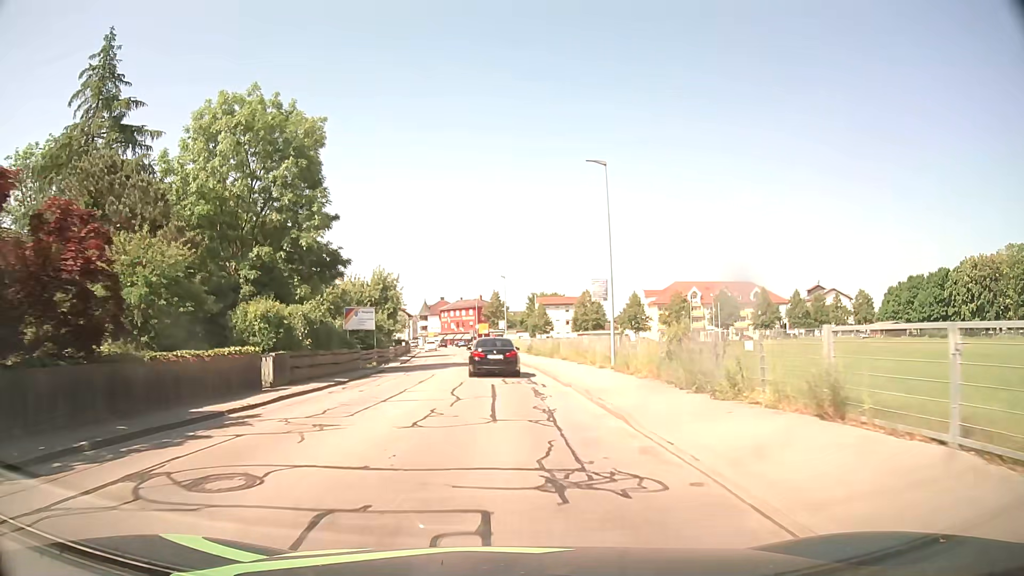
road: unclassified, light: Day
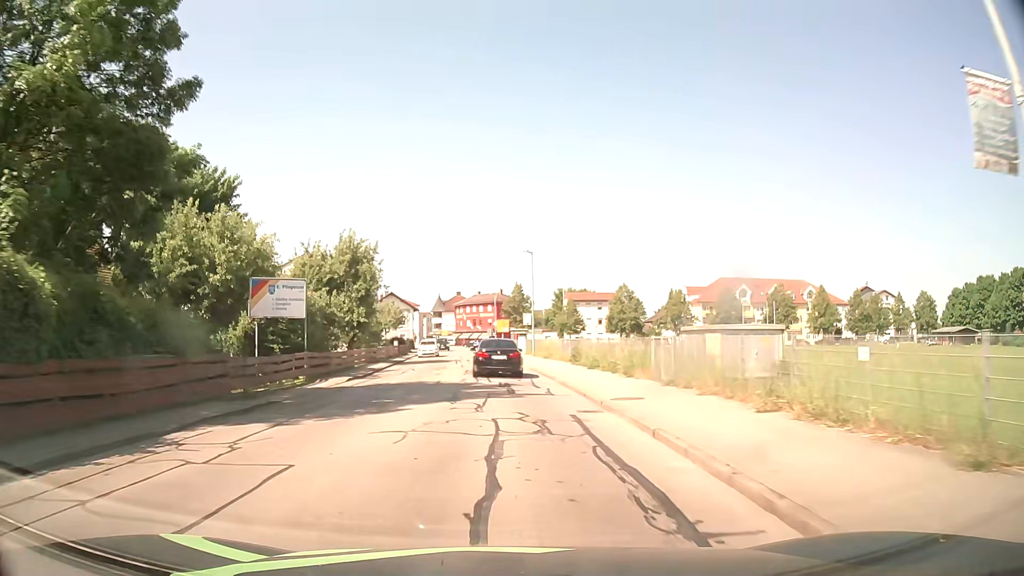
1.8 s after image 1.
(-0.3, +21.1) m; -1°
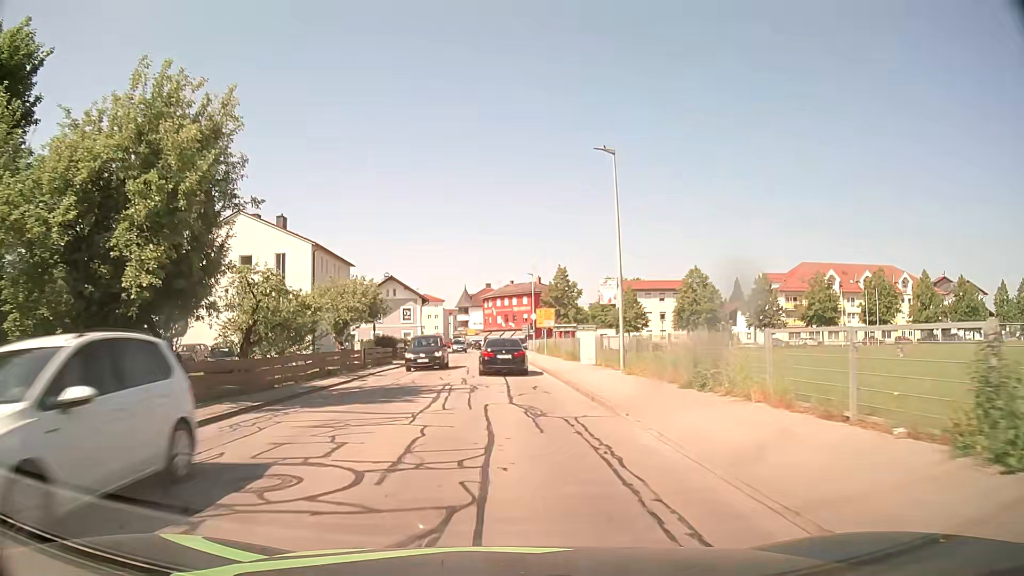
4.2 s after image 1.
(-0.8, +28.7) m; -3°
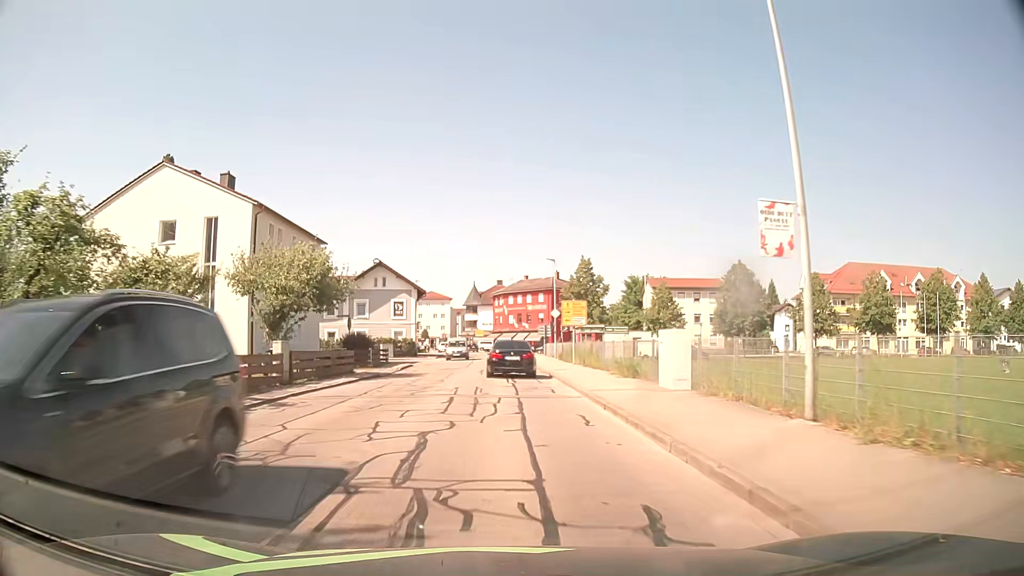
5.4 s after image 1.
(-0.3, +14.6) m; -1°
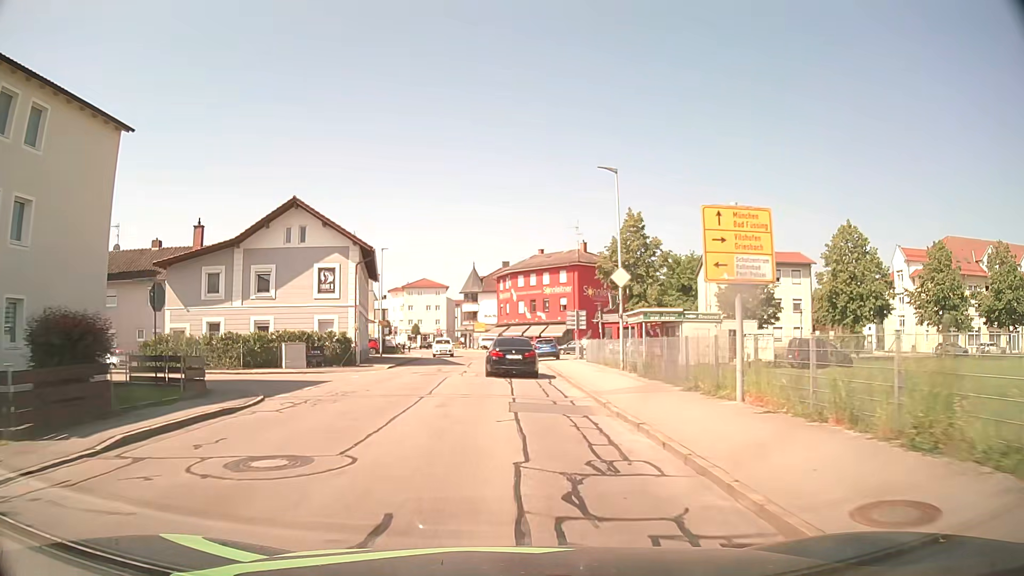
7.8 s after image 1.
(-0.1, +28.6) m; 0°
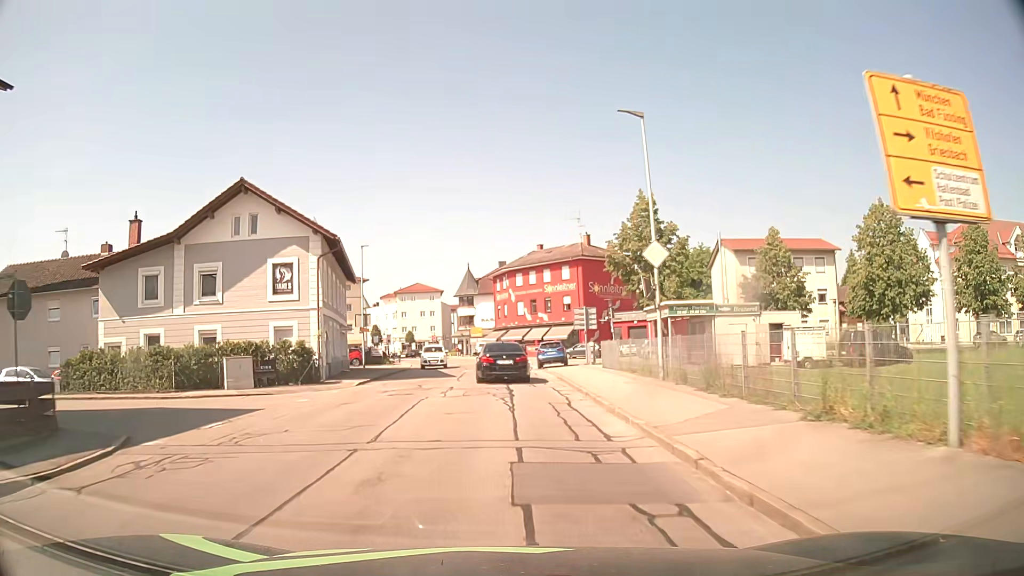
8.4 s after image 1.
(0.0, +7.0) m; -1°
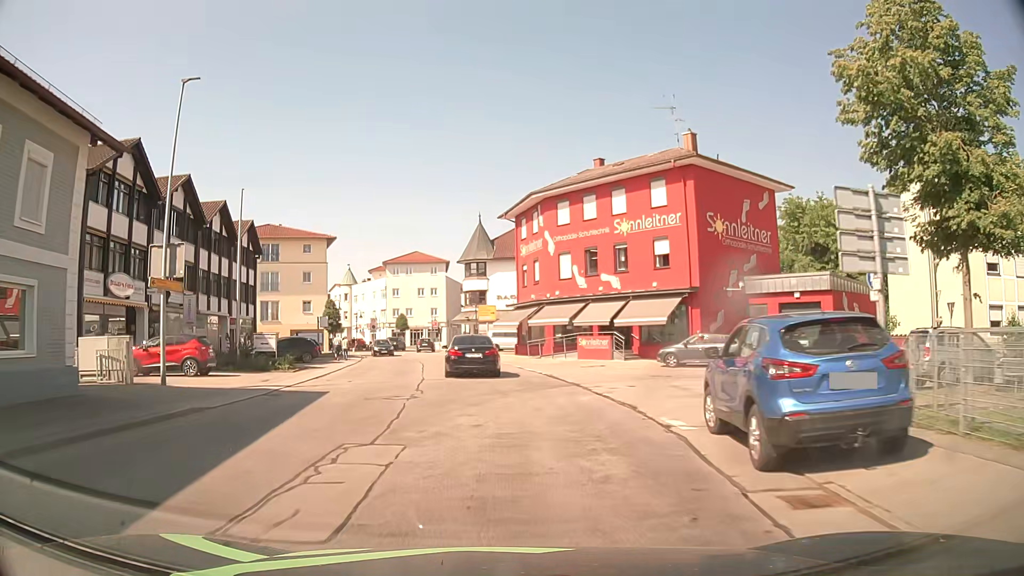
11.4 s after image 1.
(-0.2, +33.8) m; -1°
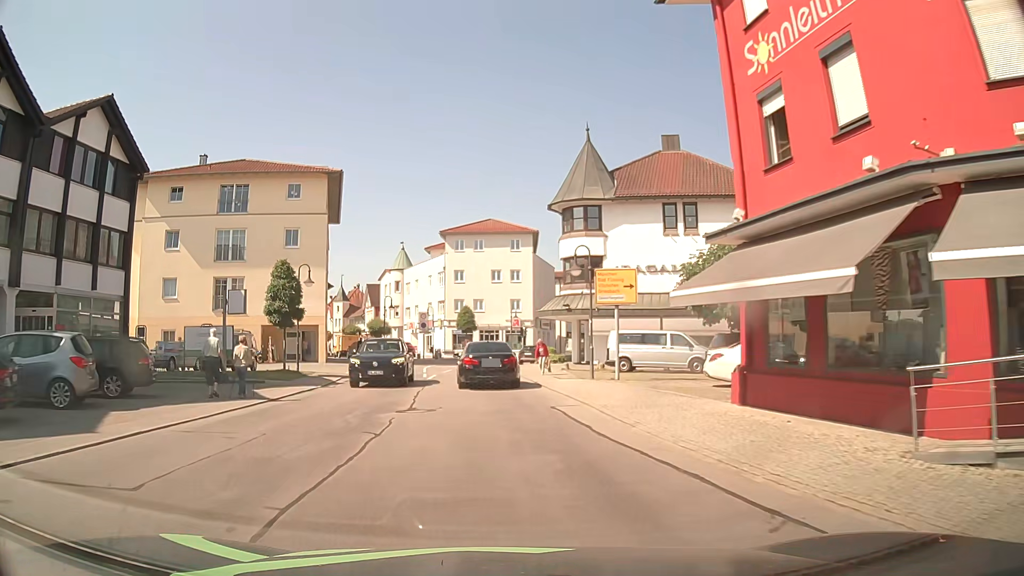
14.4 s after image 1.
(-2.2, +31.8) m; -9°
(0, +10) (-1, +20) (-2, +30) (-2, +40) (0, +50) (+4, +59) (+8, +68) (+12, +78) (+15, +87) (+19, +96) m
